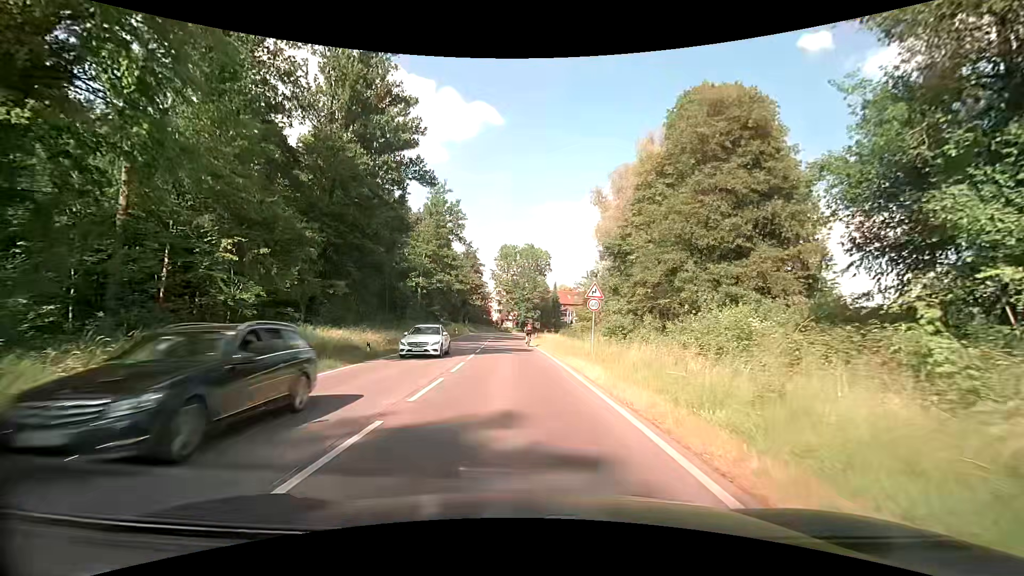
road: secondary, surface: asphalt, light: Day
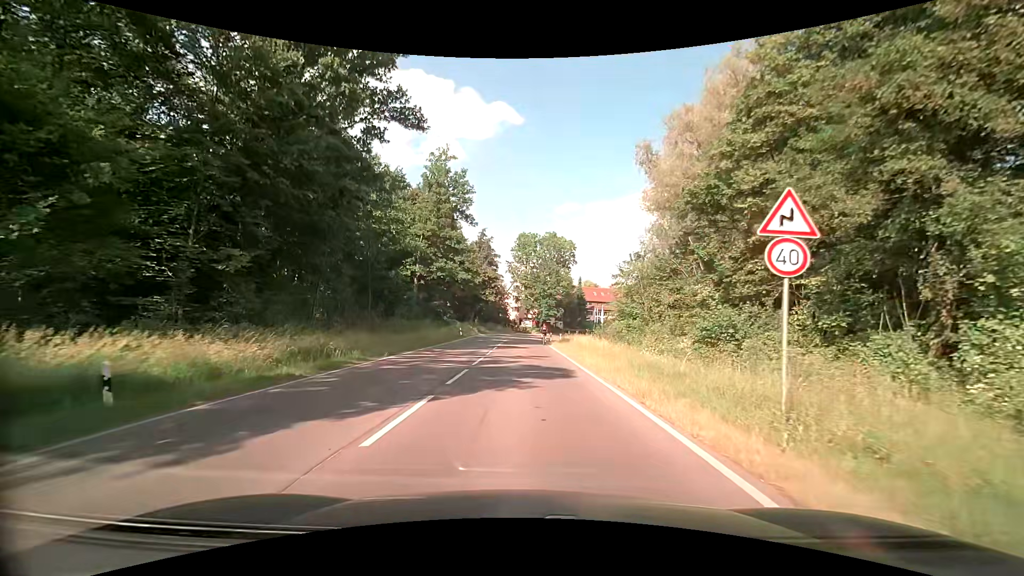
(-0.4, +15.7) m; -2°
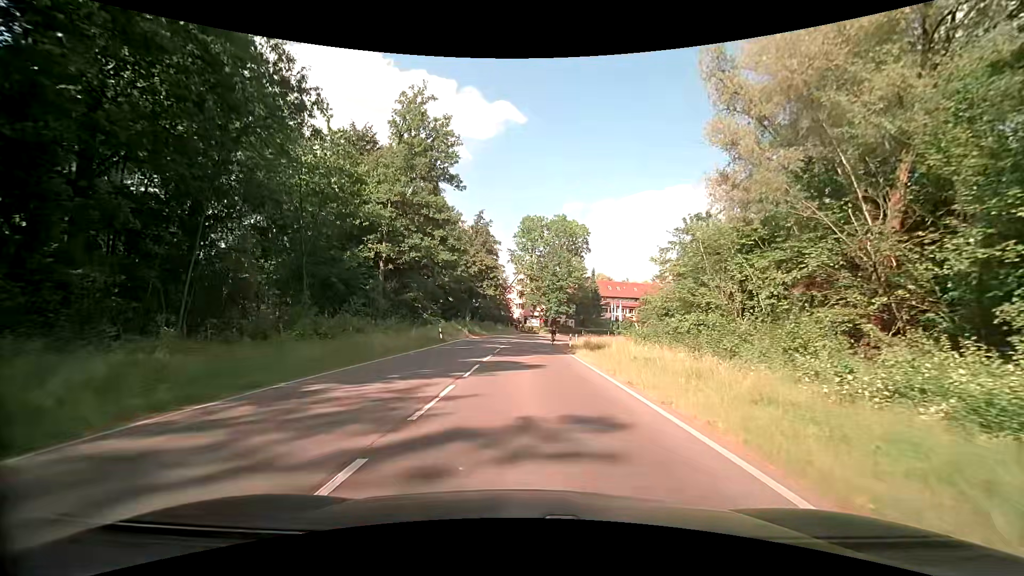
(-0.2, +16.7) m; -1°
(0, +10) (0, +20) (+1, +30) (+1, +40) (+1, +50) (+3, +60) (+5, +70) (+9, +79) (+13, +88) (+19, +96) m
